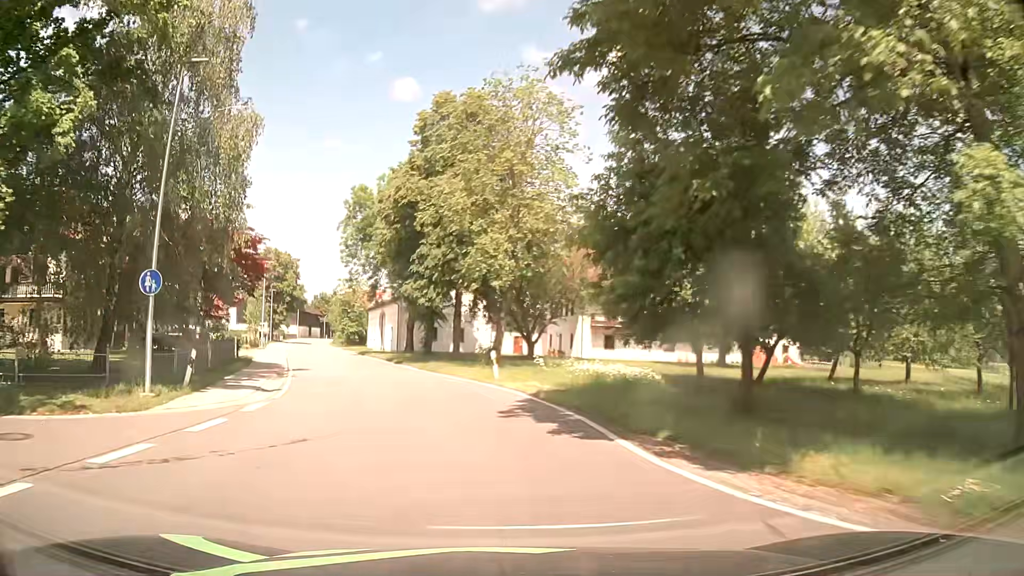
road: secondary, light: Day
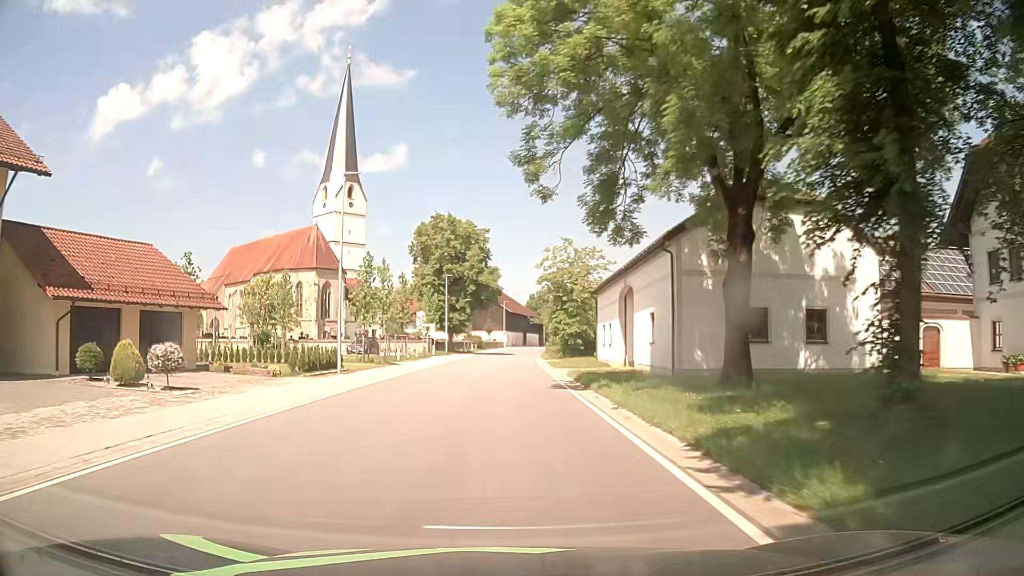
(-7.2, +37.2) m; -20°
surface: asphalt
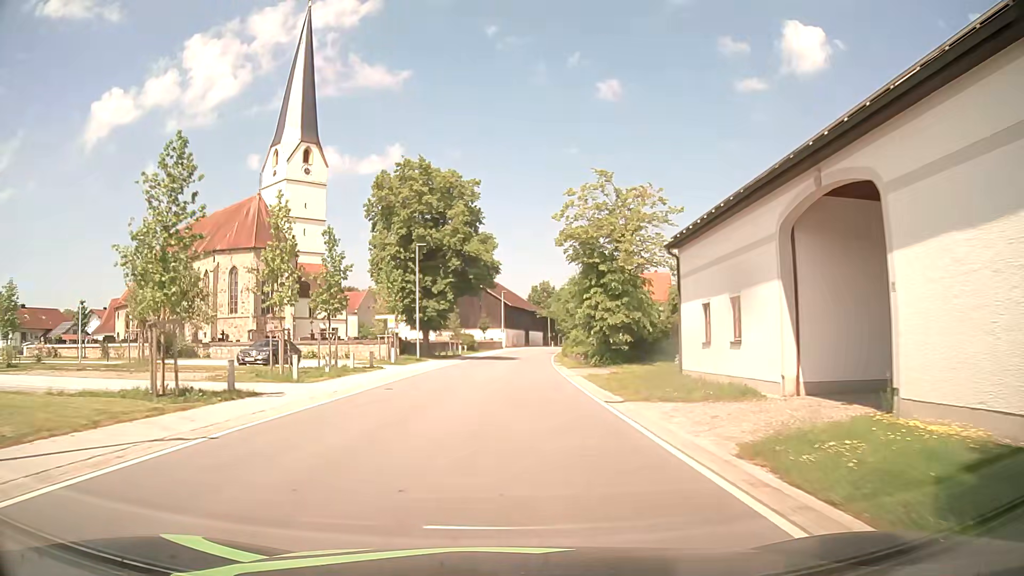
(-0.1, +22.9) m; 0°
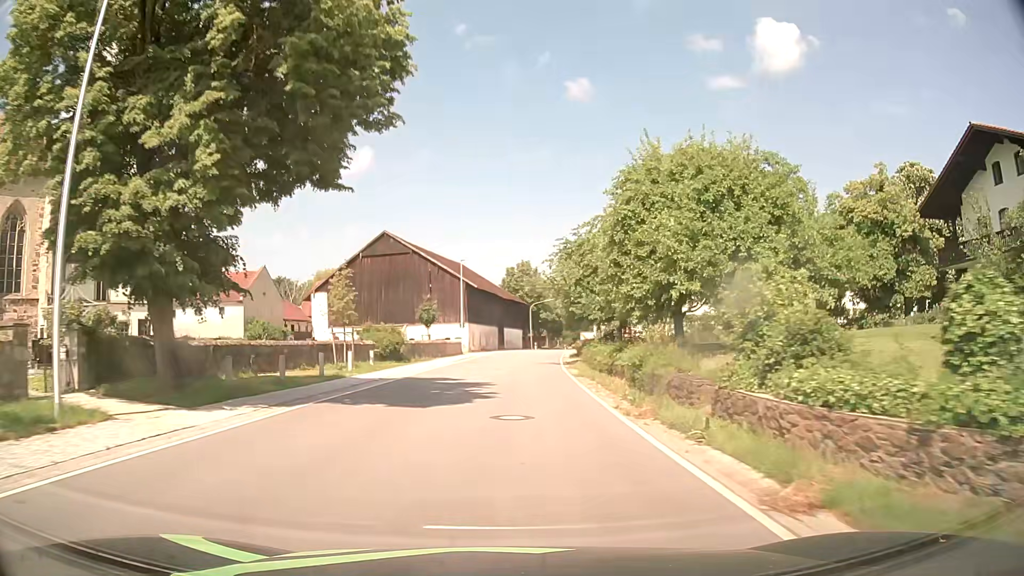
(+1.0, +38.2) m; +3°
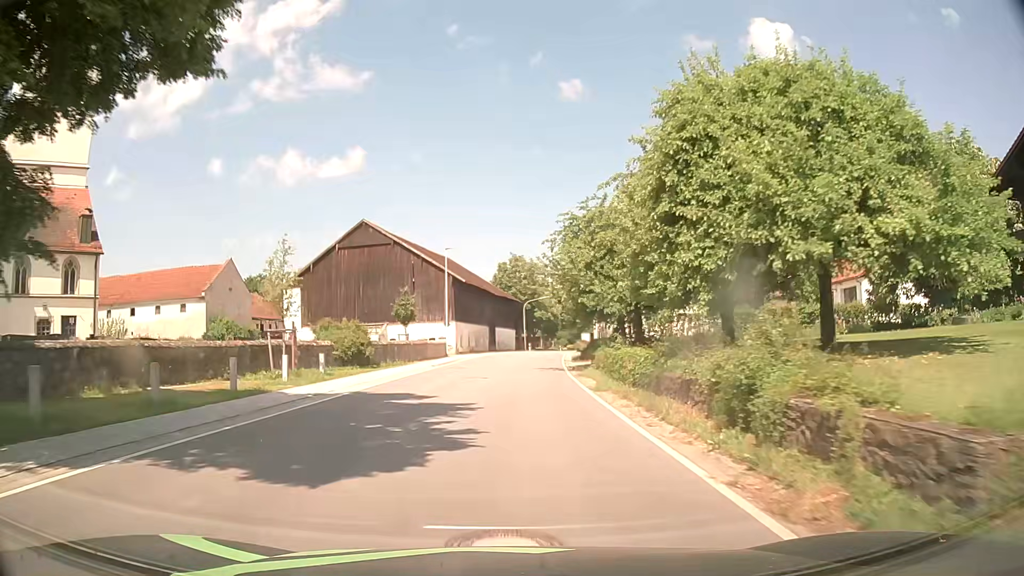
(+0.1, +7.6) m; +1°
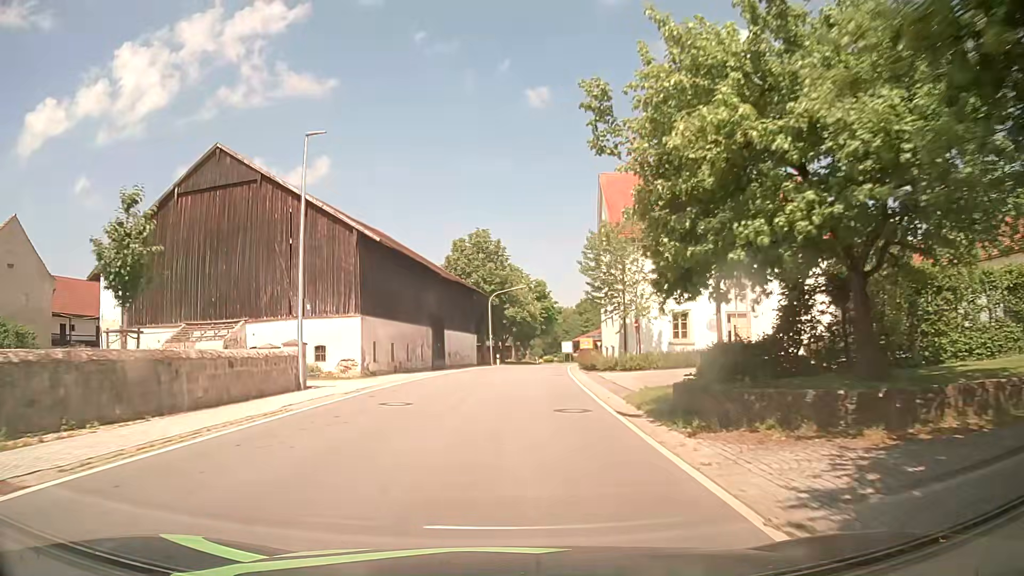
(+0.8, +30.4) m; +3°
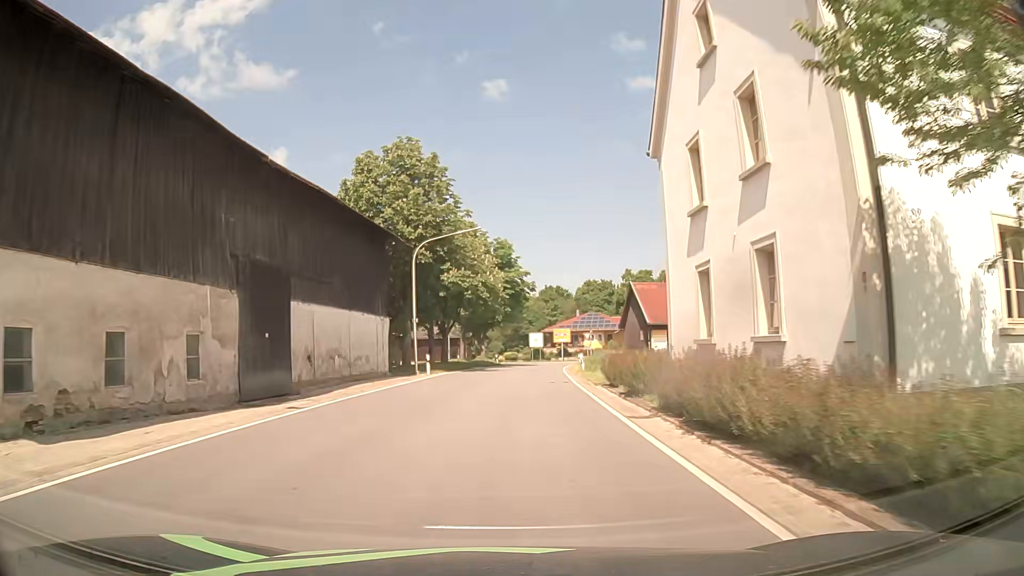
(+1.1, +30.2) m; +4°
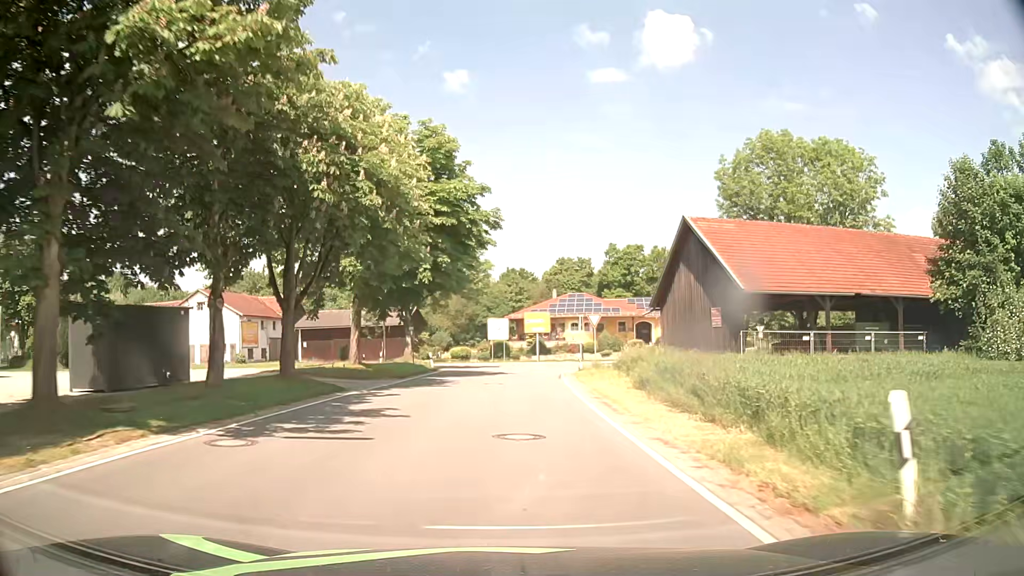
(+0.9, +30.5) m; +3°
